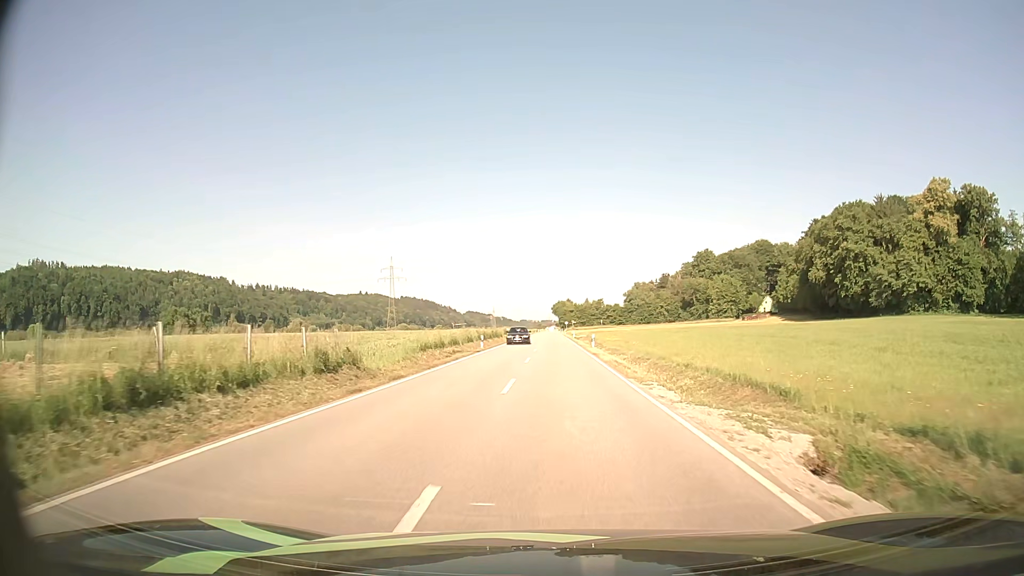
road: secondary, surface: asphalt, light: Day
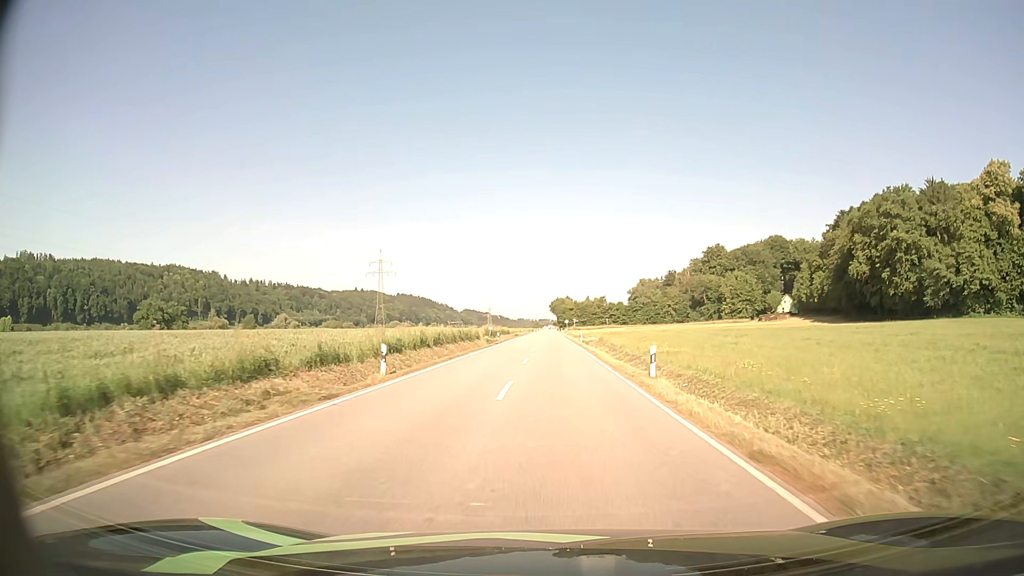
(+0.1, +25.6) m; 0°
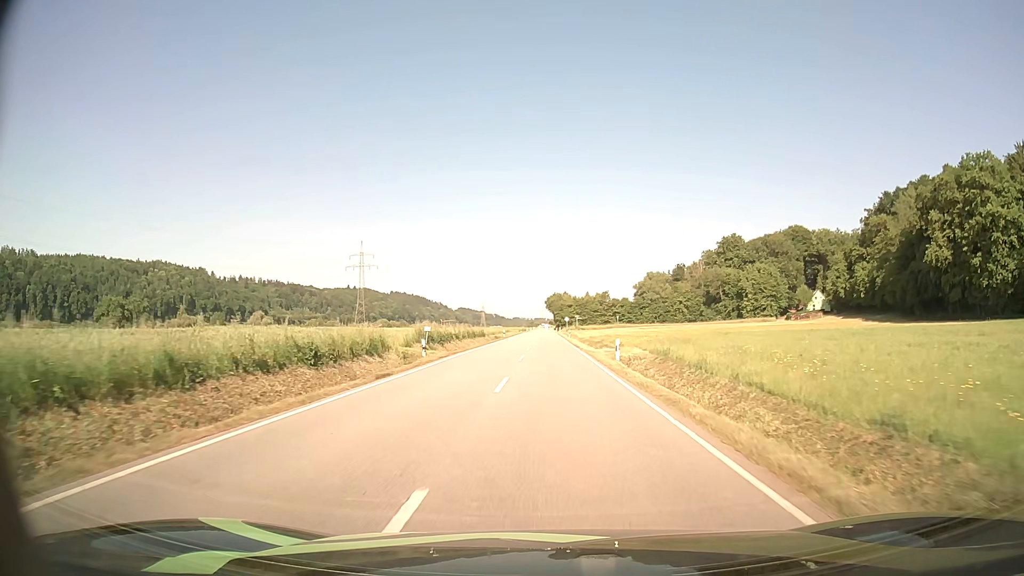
(+0.2, +34.8) m; +1°
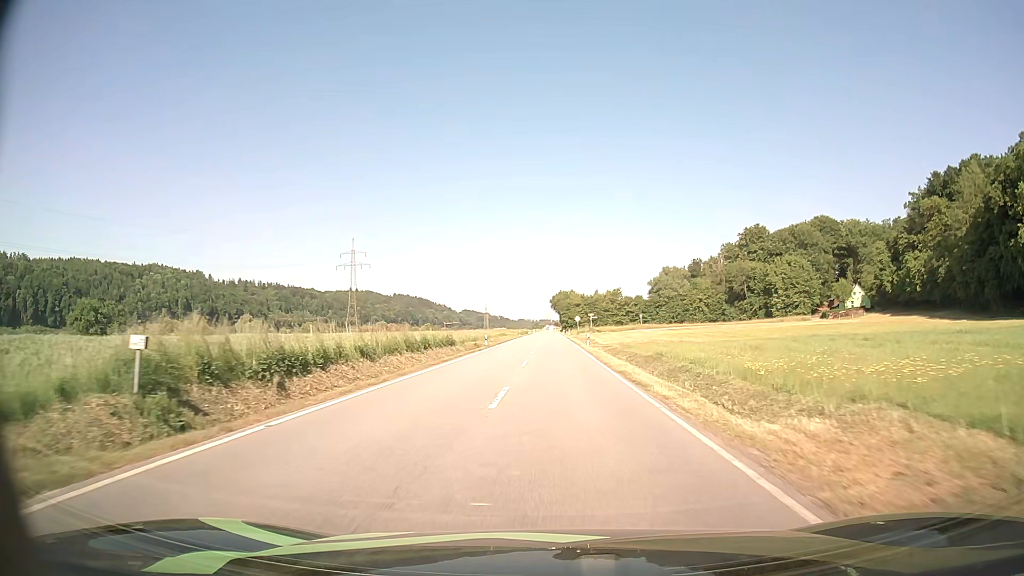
(-0.1, +26.6) m; 0°
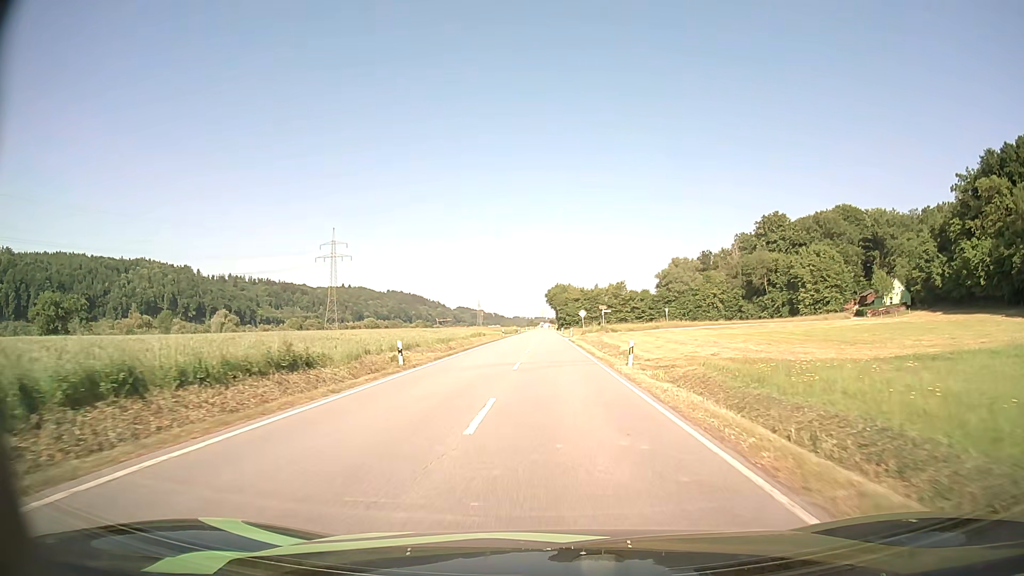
(+0.1, +26.9) m; 0°
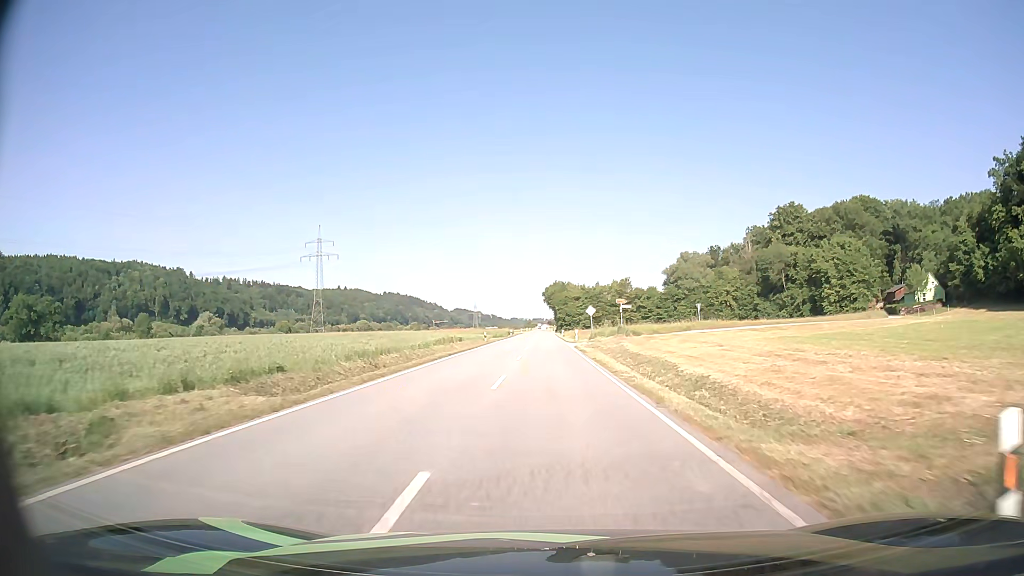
(0.0, +18.1) m; 0°
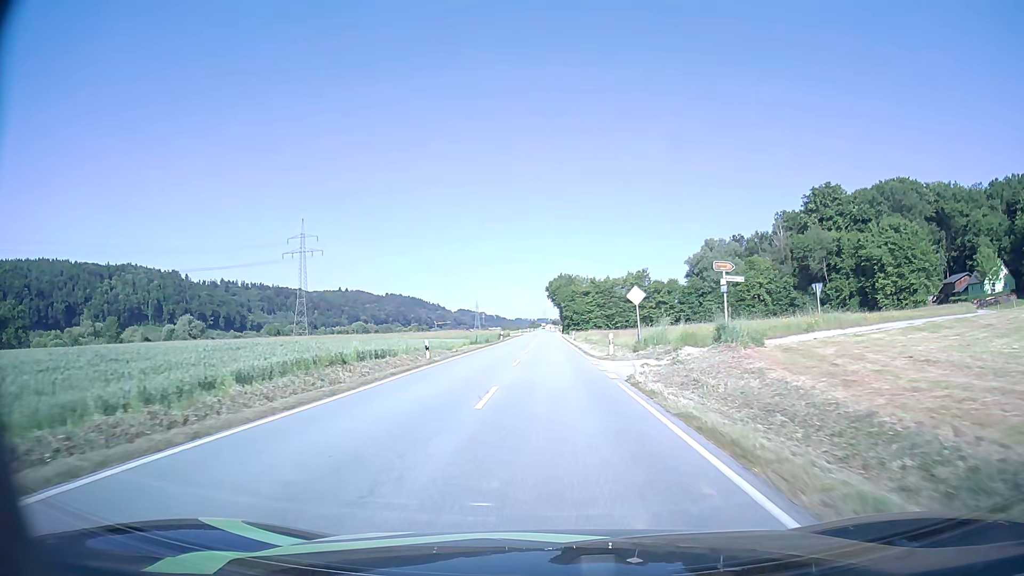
(0.0, +27.4) m; 0°
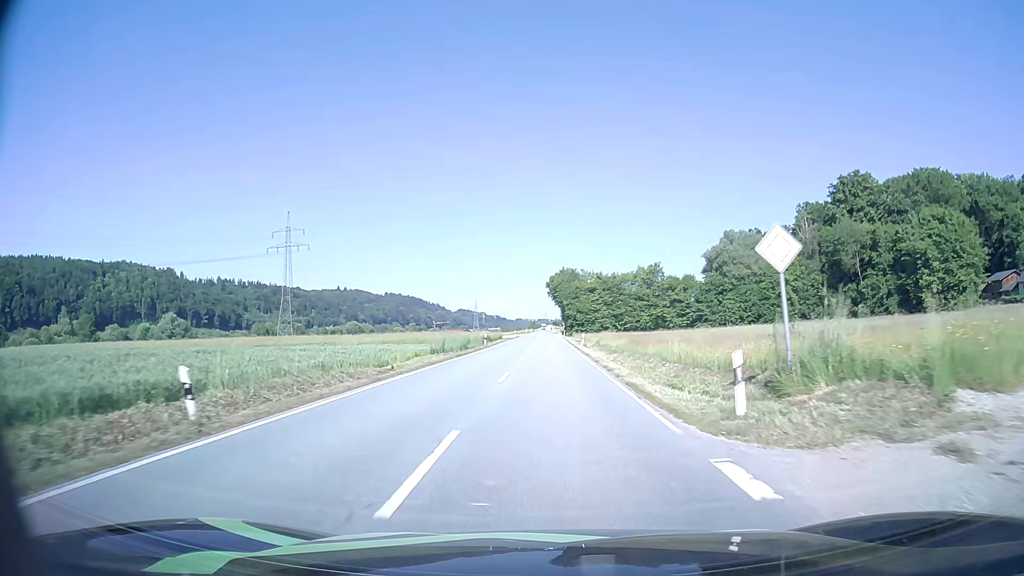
(0.0, +18.4) m; 0°
